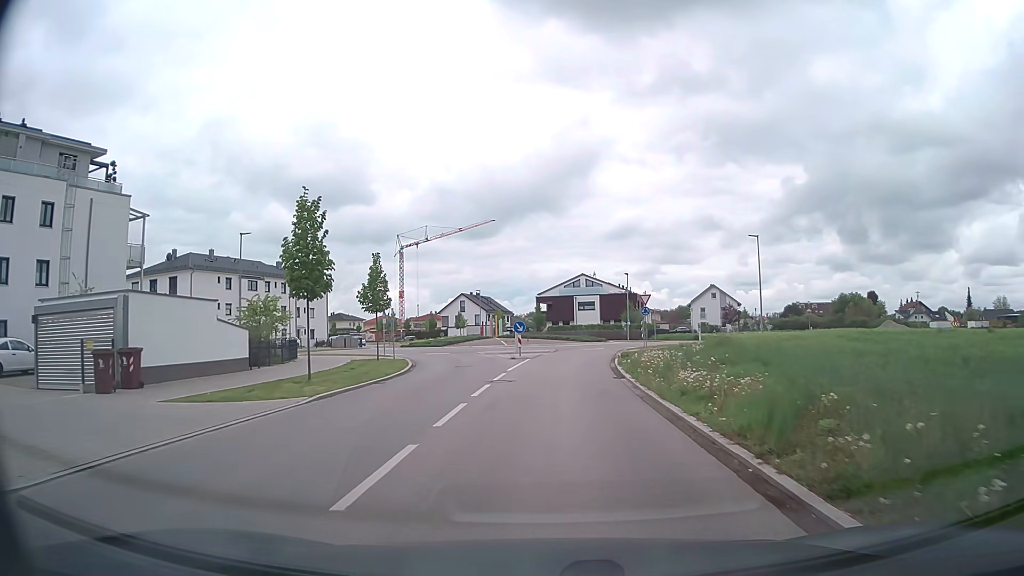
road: tertiary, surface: asphalt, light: Day
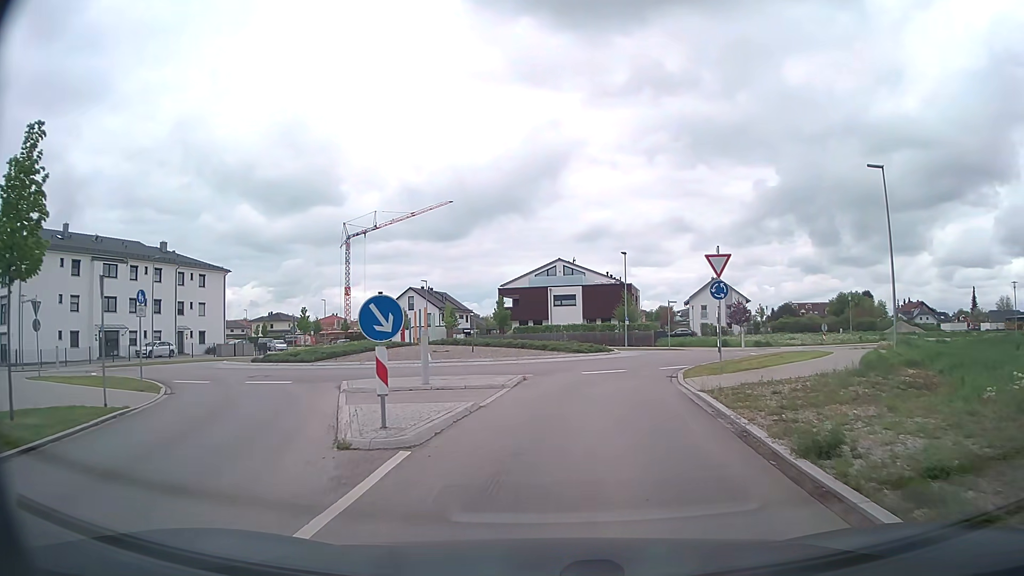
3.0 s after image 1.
(+0.4, +24.1) m; +2°
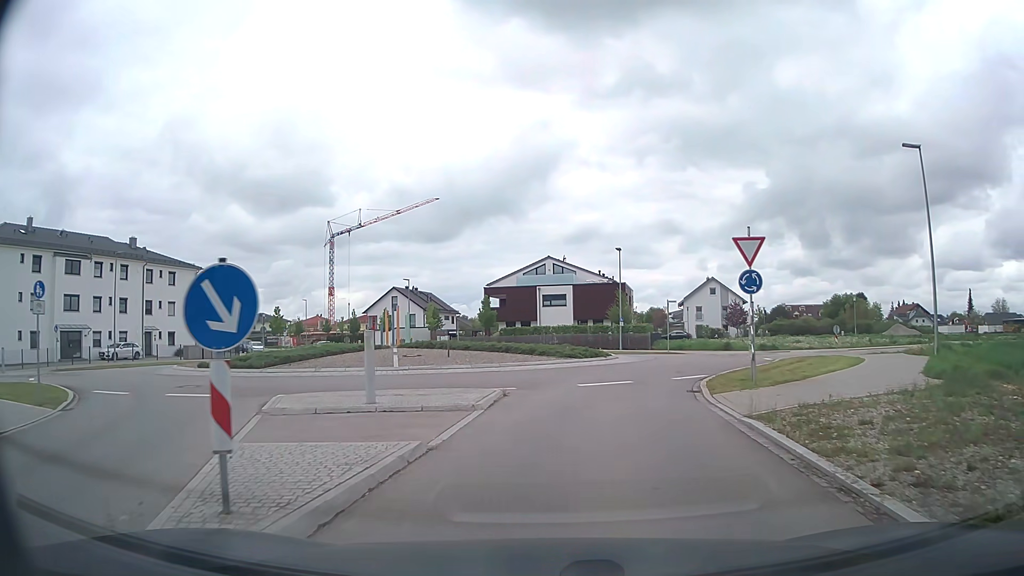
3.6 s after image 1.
(0.0, +4.2) m; +1°
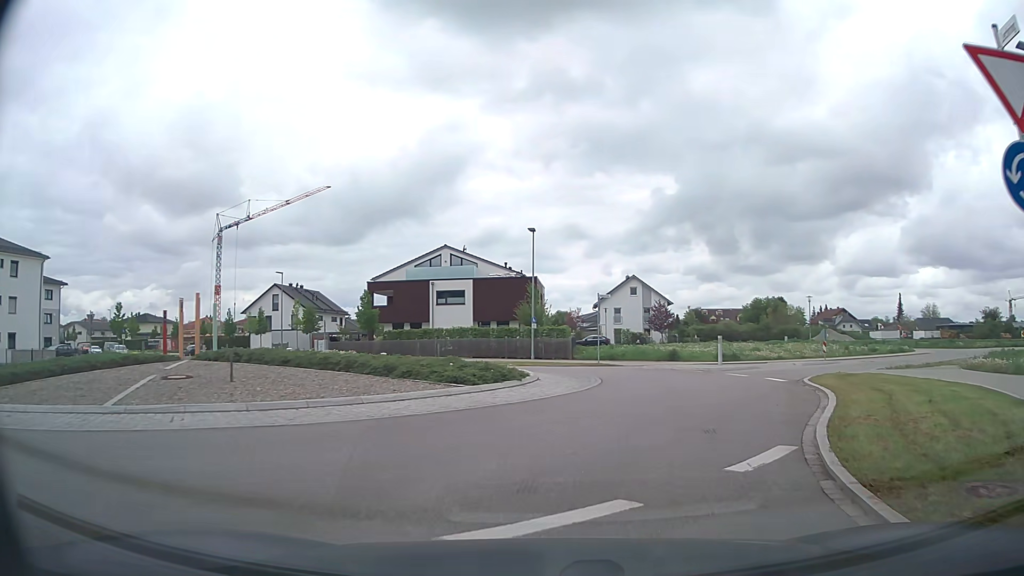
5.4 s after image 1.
(+0.5, +12.4) m; +7°
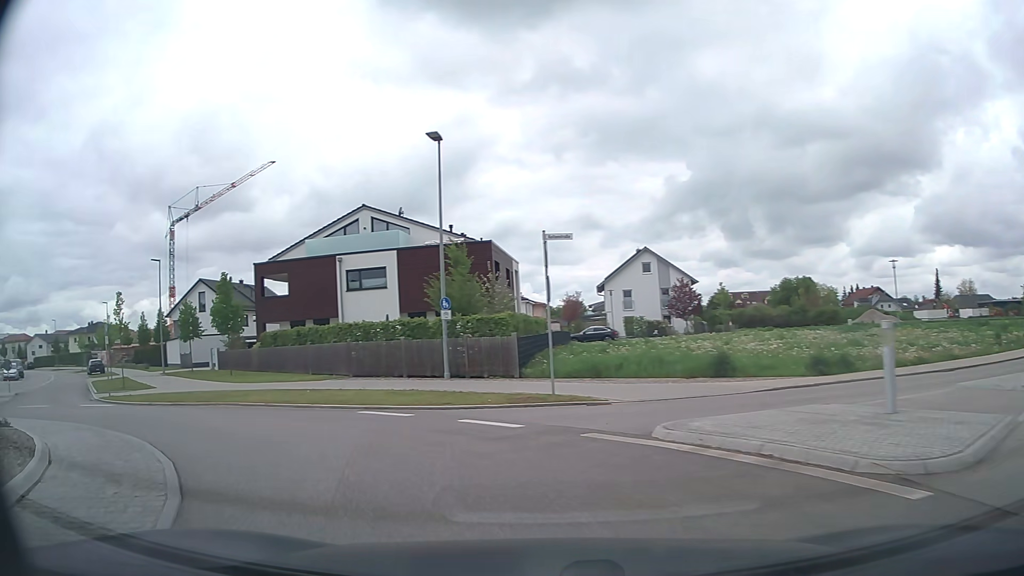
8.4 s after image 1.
(+3.6, +20.6) m; +1°
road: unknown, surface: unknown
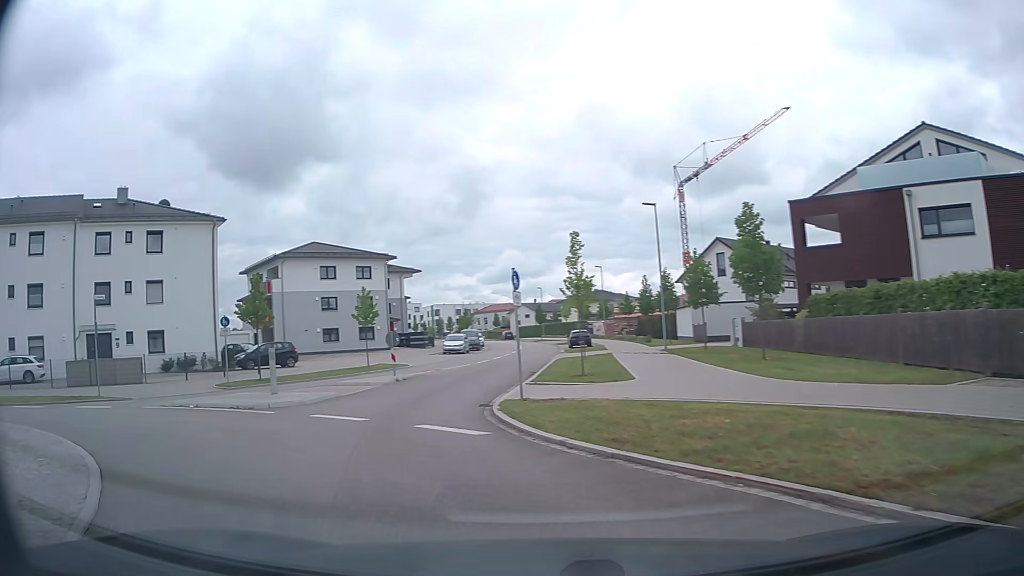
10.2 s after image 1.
(-4.7, +11.5) m; -46°
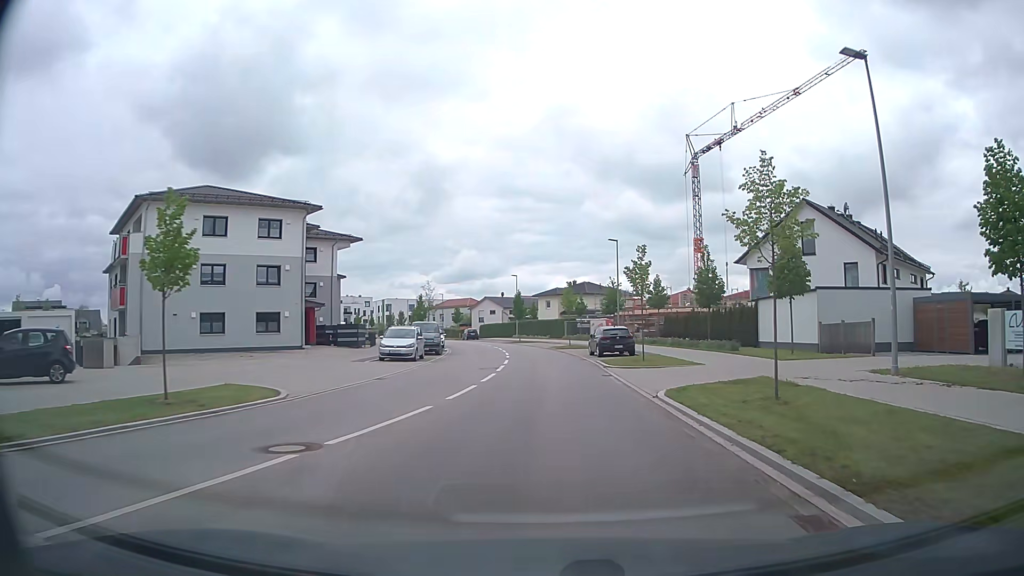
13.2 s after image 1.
(-3.5, +23.3) m; +2°
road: tertiary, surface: asphalt
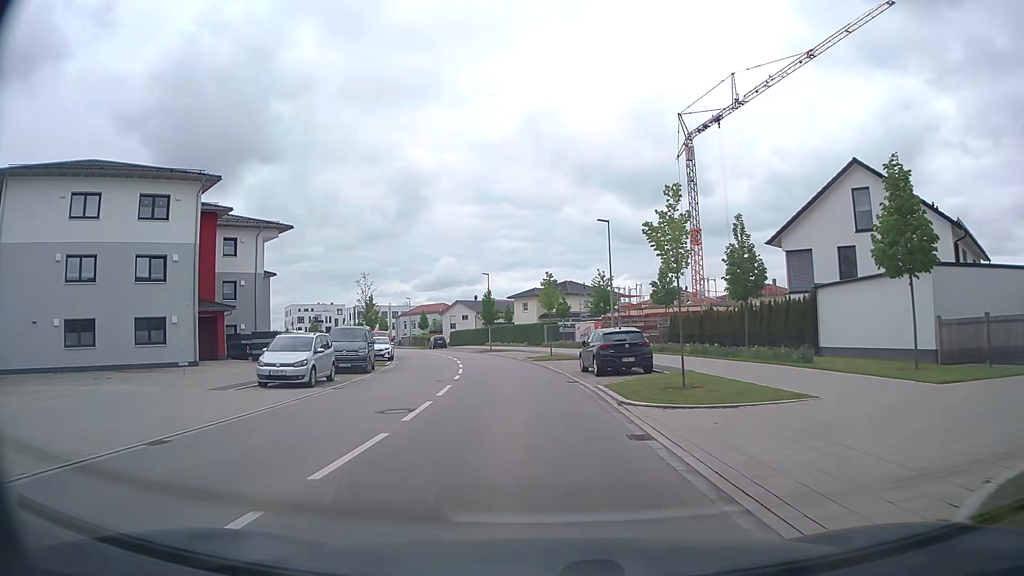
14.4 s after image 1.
(+0.4, +11.7) m; +2°
(0, +10) (-1, +20) (-2, +30) (-3, +40) (-5, +50) (-8, +59) (-11, +69) (-15, +78) (-19, +87) (-23, +96) m
